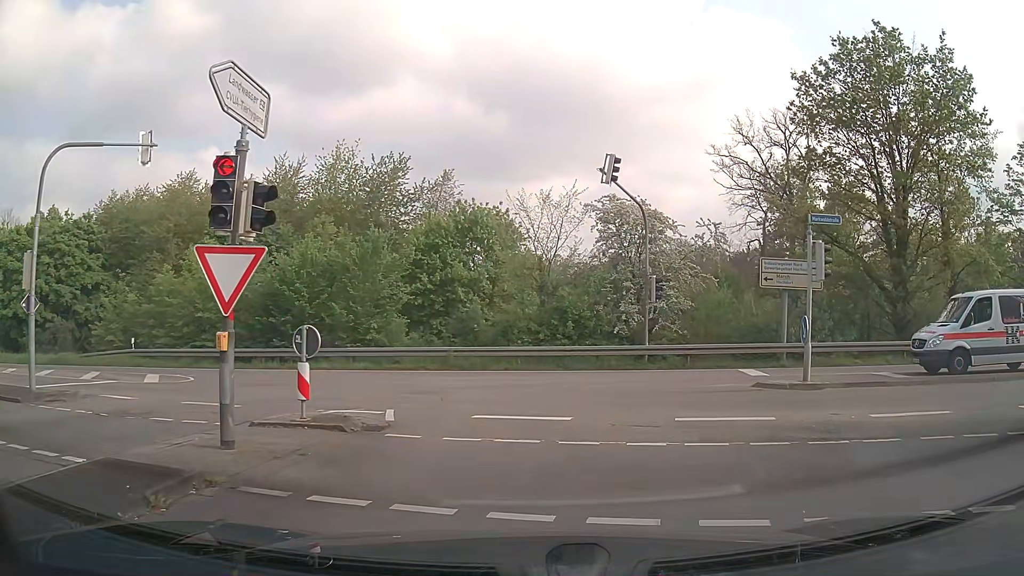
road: secondary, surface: asphalt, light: Day
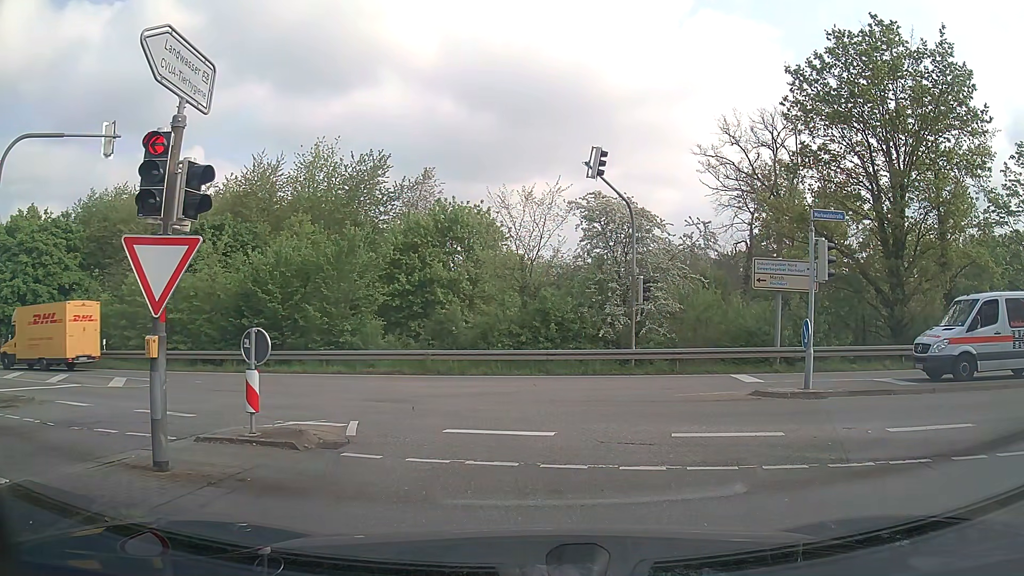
(0.0, +1.1) m; 0°
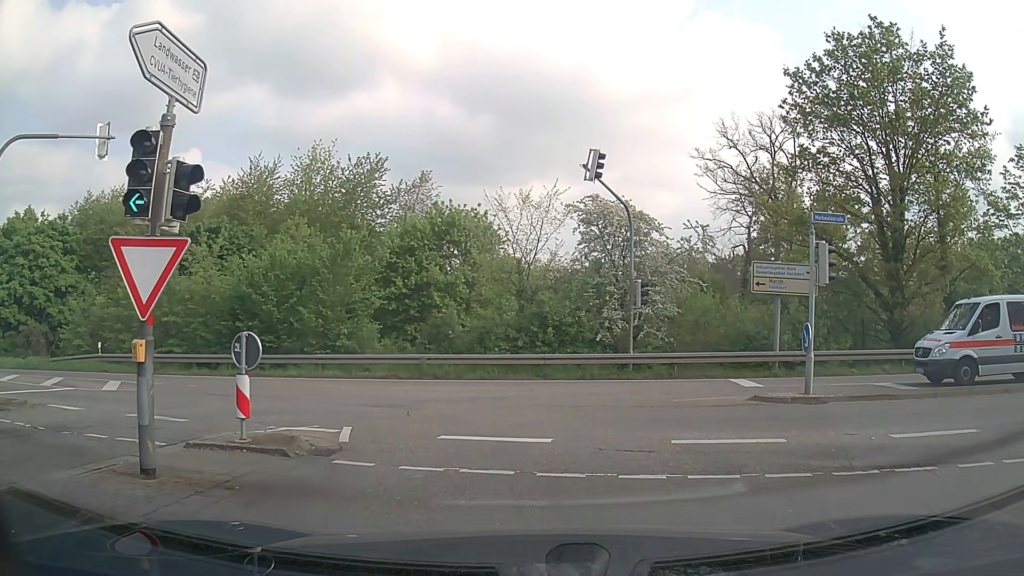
(0.0, +0.2) m; 0°
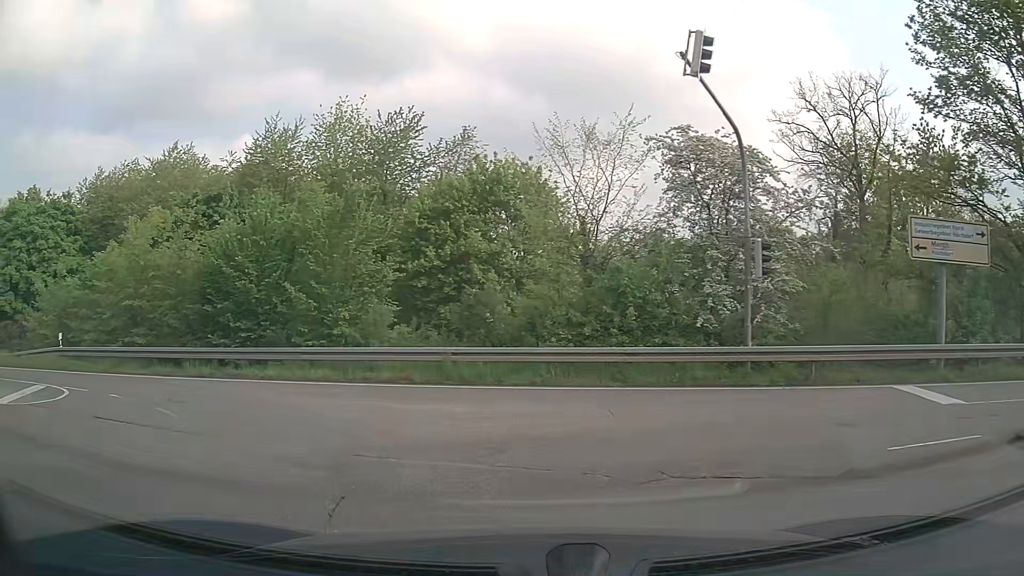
(+0.4, +7.5) m; -2°
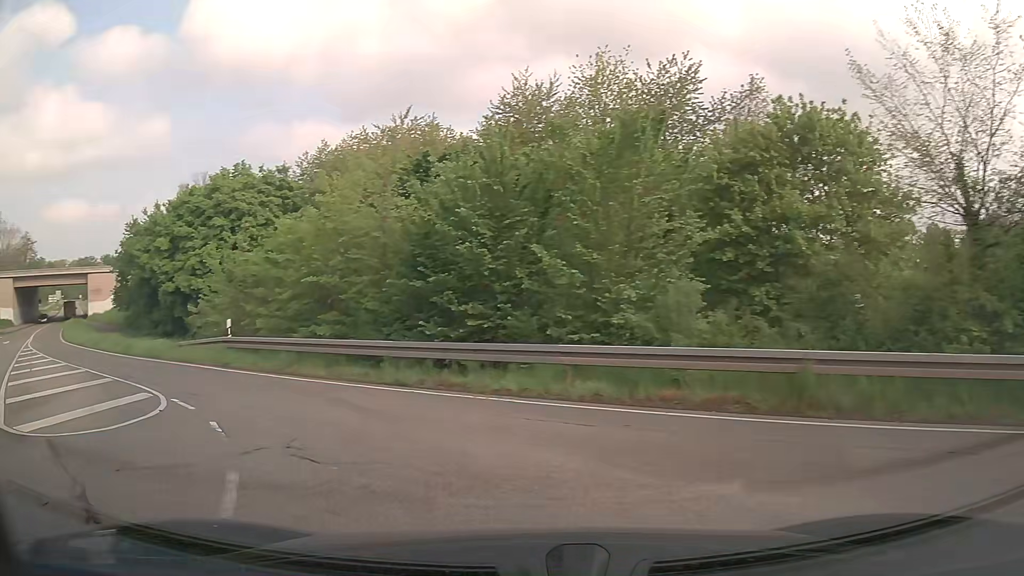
(-1.2, +6.6) m; -23°
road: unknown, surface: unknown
